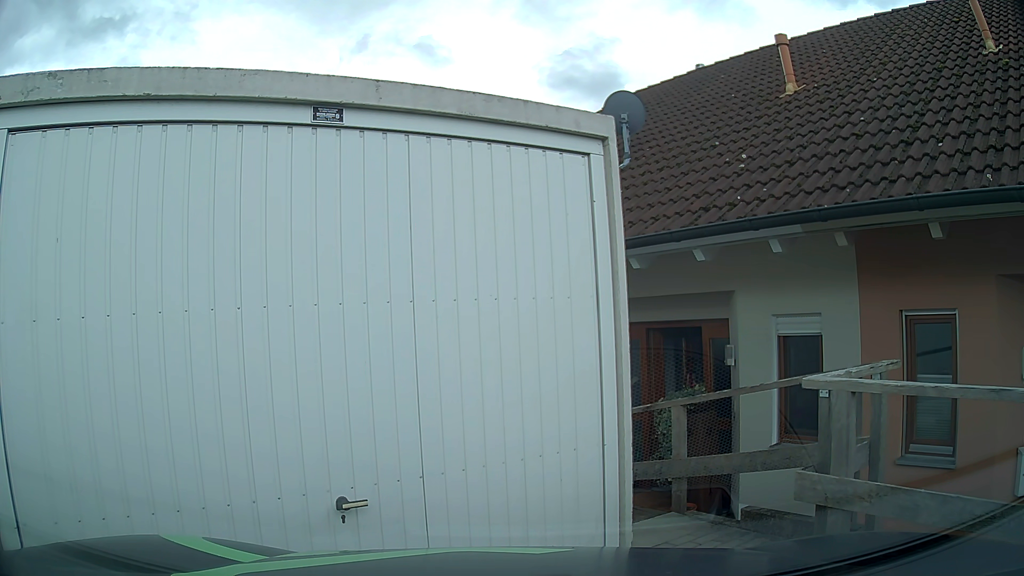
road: residential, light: Day
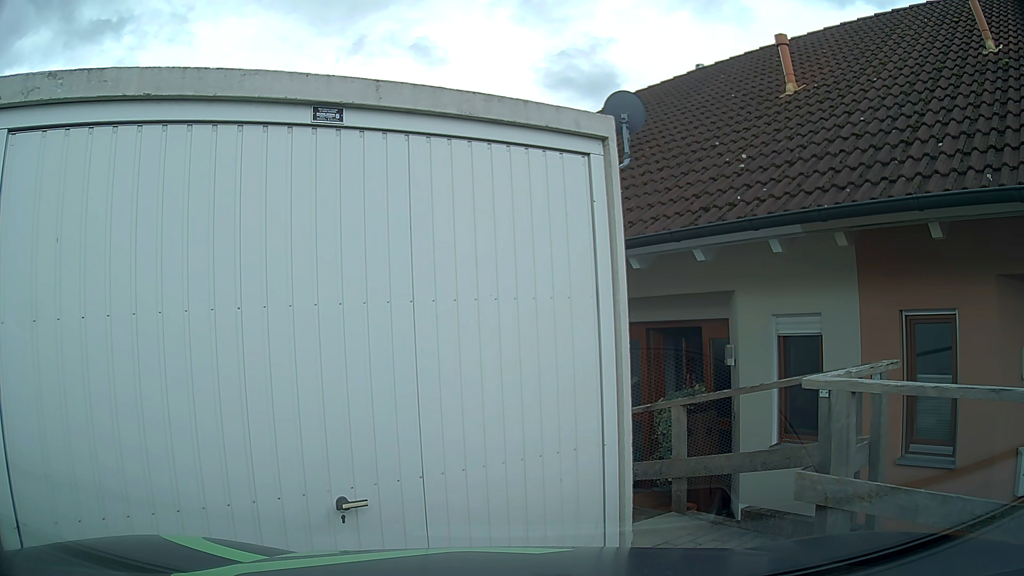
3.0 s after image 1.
(0.0, 0.0) m; 0°
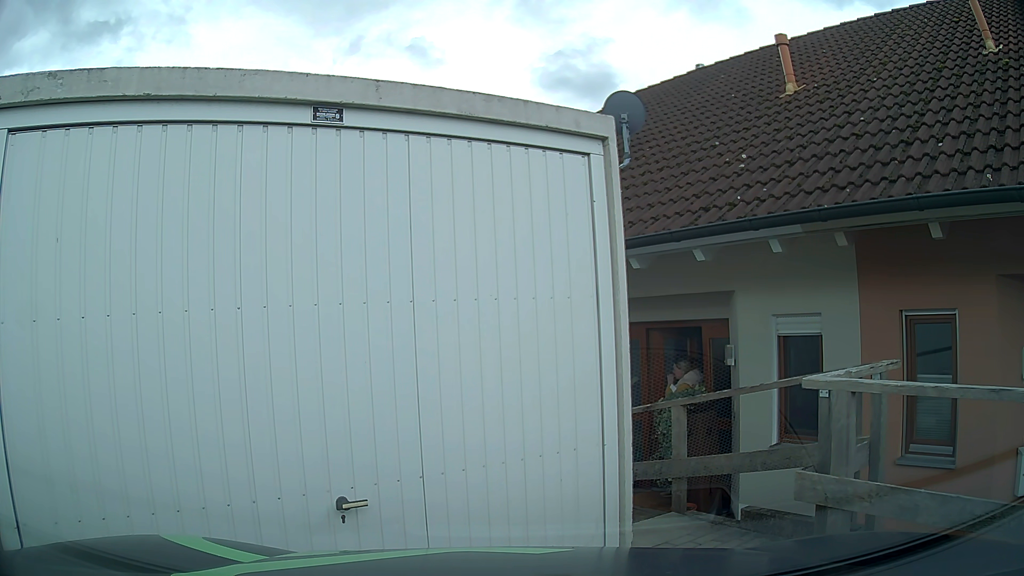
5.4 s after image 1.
(0.0, 0.0) m; 0°
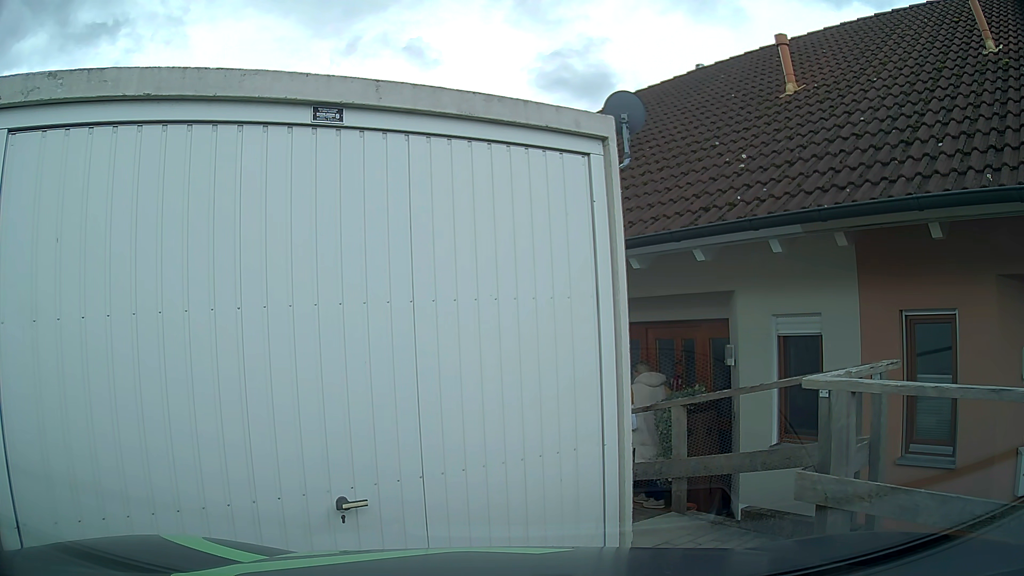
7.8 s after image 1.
(0.0, 0.0) m; 0°
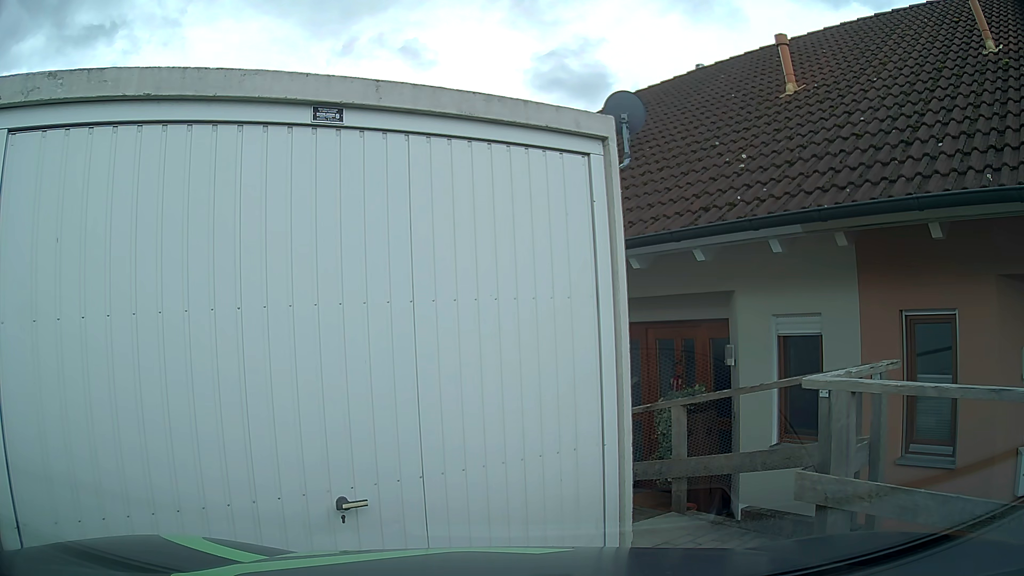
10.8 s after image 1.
(0.0, 0.0) m; 0°
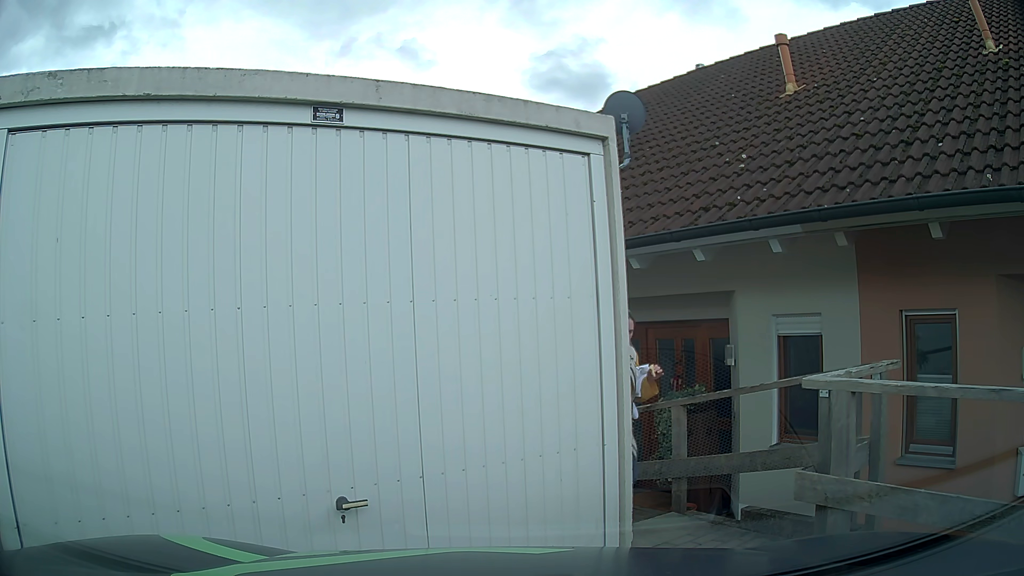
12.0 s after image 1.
(0.0, 0.0) m; 0°
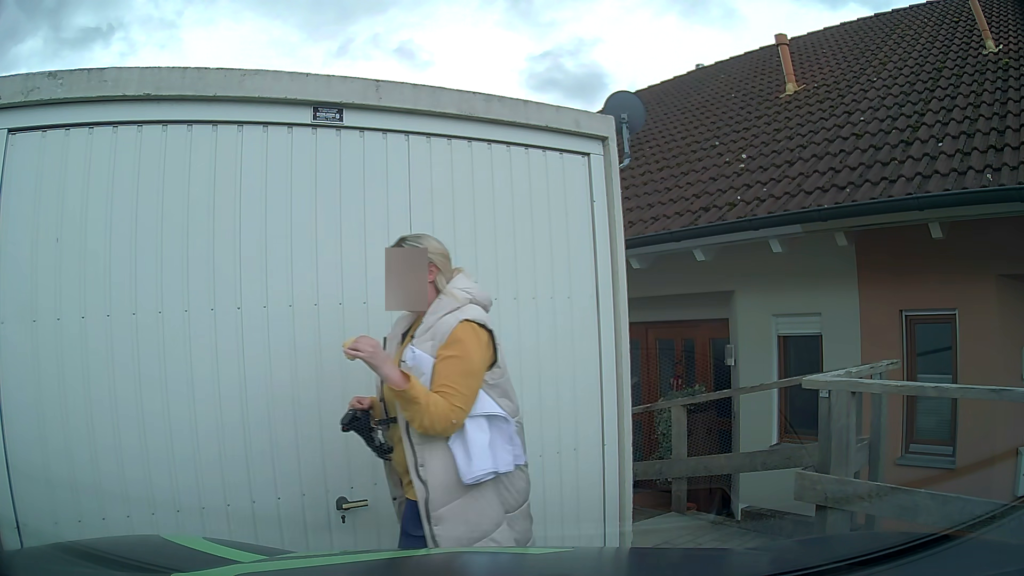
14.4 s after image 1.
(0.0, 0.0) m; 0°
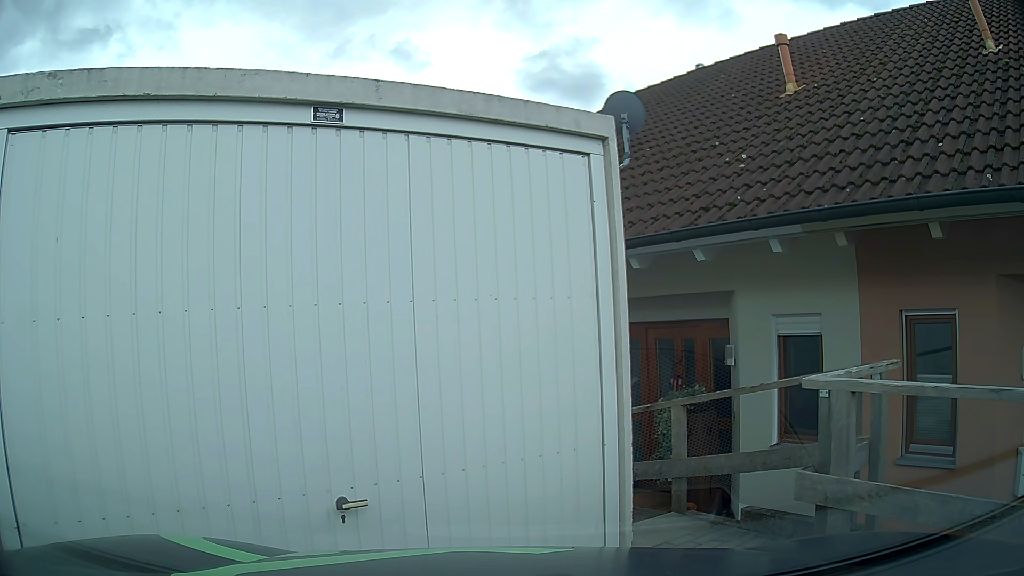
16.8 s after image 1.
(0.0, 0.0) m; 0°
